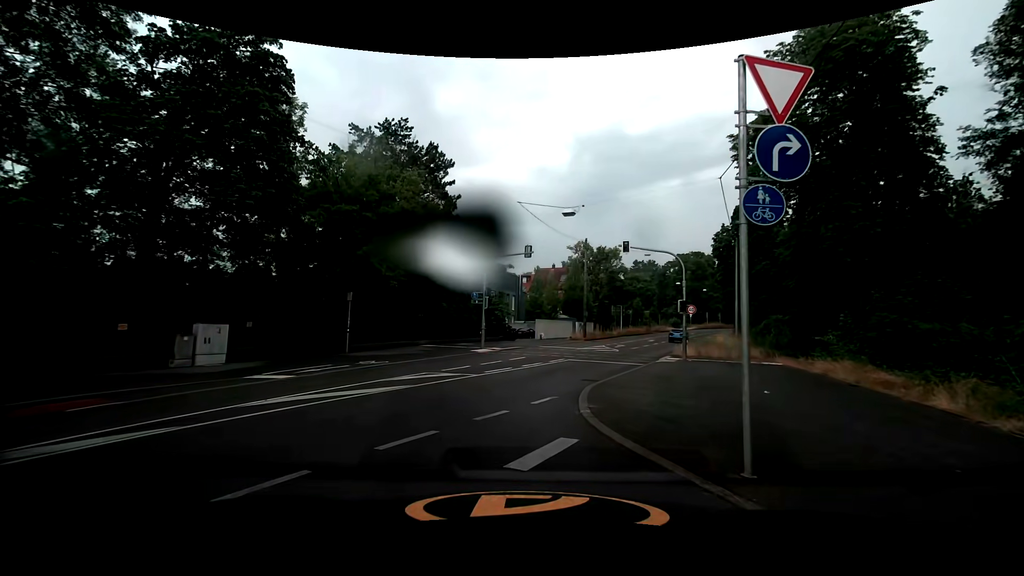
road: secondary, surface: asphalt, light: Day
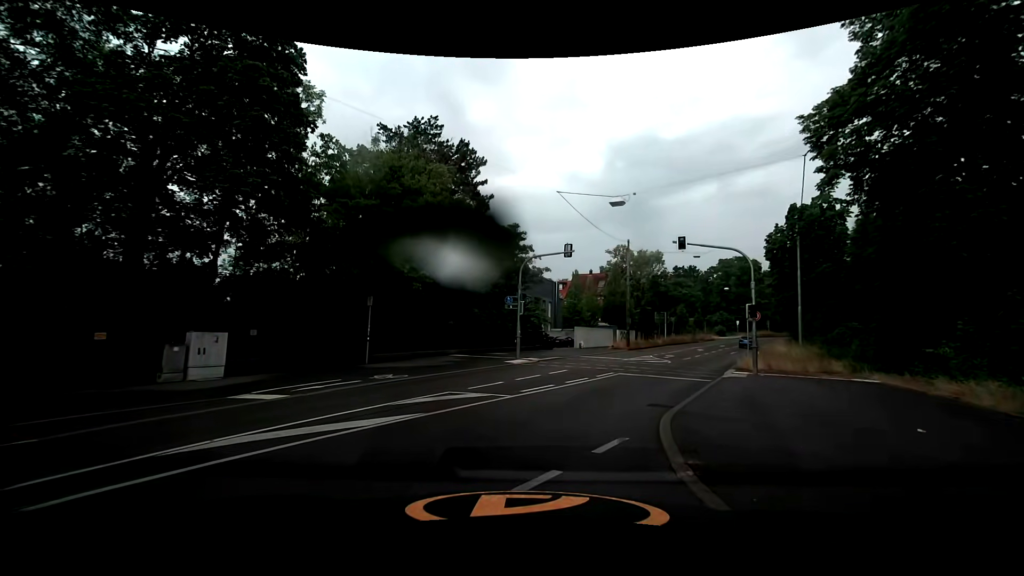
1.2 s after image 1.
(-0.2, +3.3) m; -4°
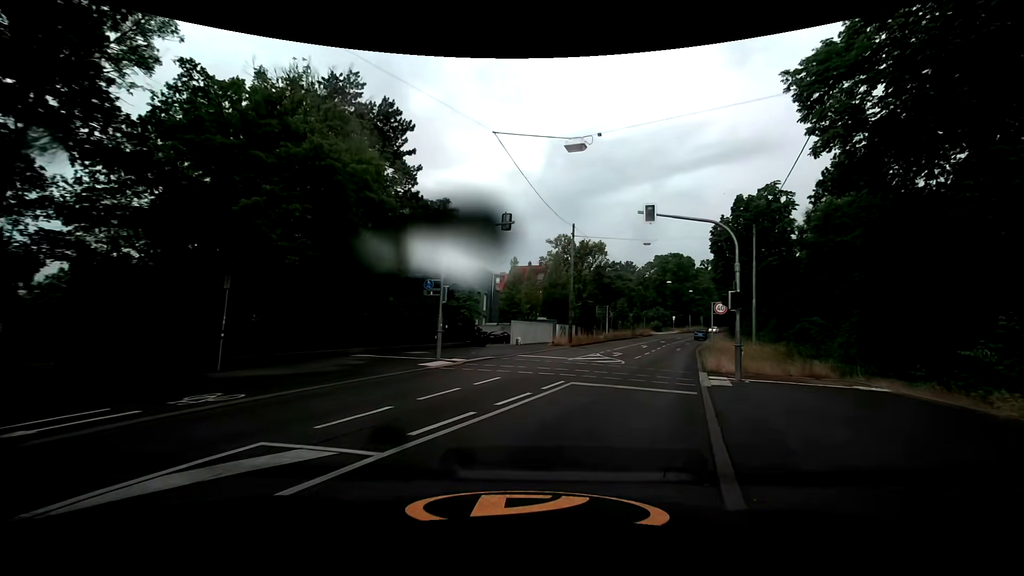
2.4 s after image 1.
(+0.3, +6.0) m; +7°
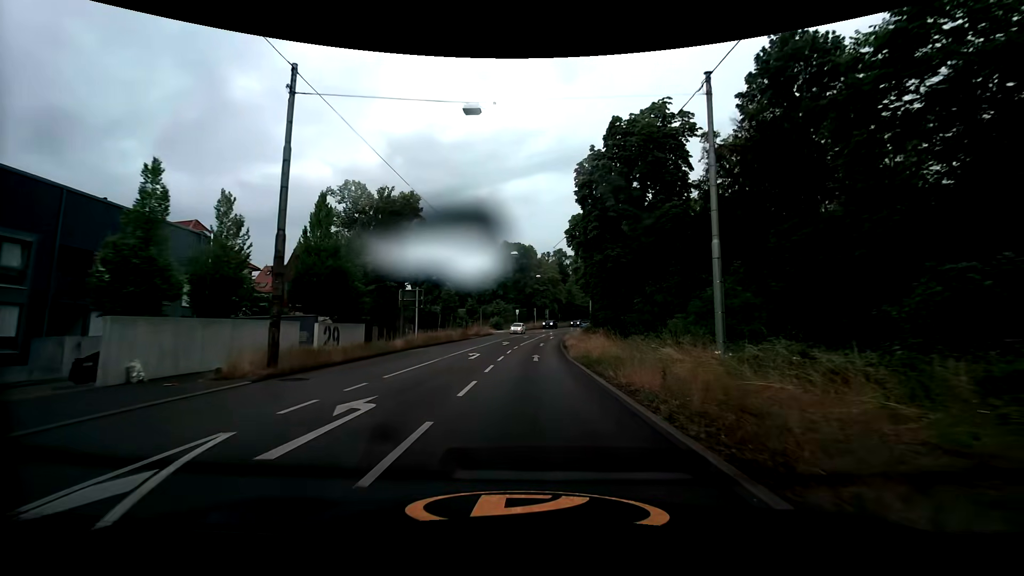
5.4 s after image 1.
(+6.0, +25.1) m; +17°
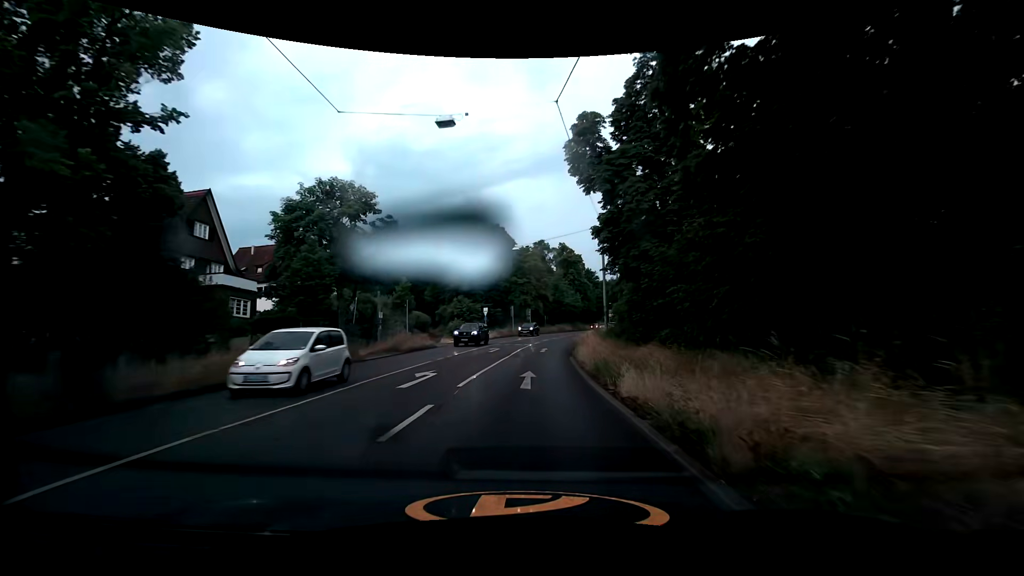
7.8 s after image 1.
(+0.9, +28.7) m; +3°
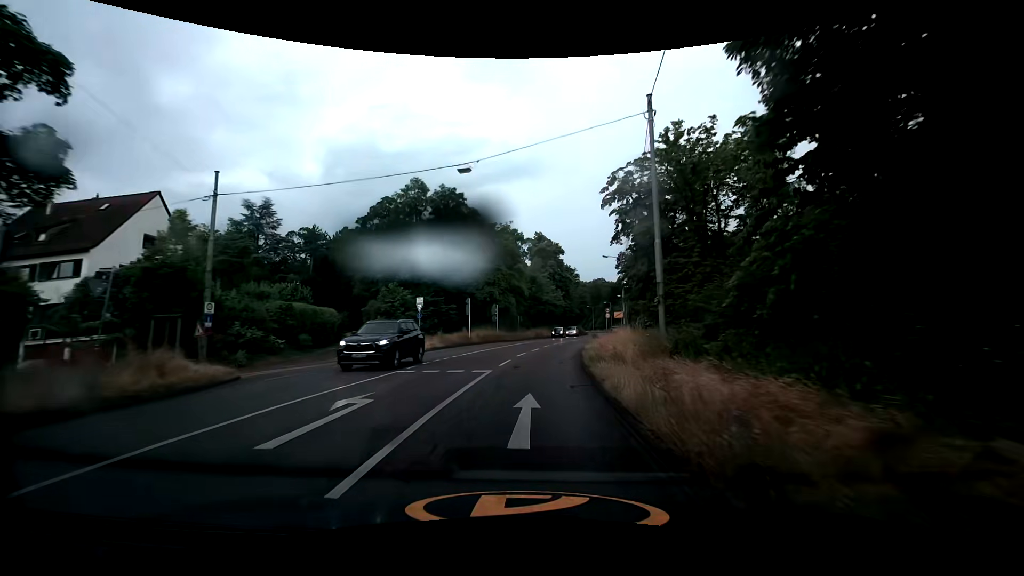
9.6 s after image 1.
(+0.5, +23.1) m; +3°
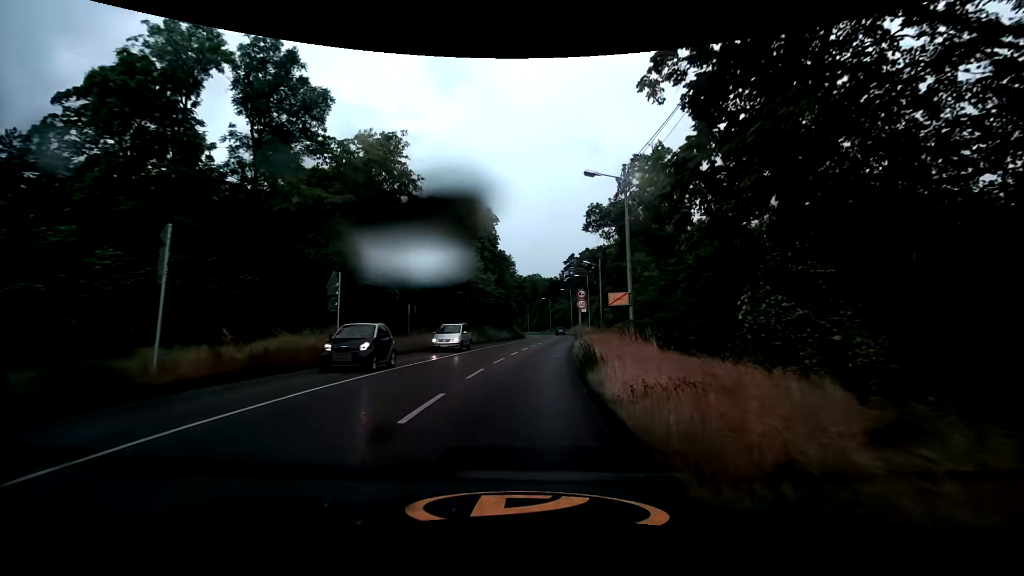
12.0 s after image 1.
(+1.8, +29.5) m; +8°
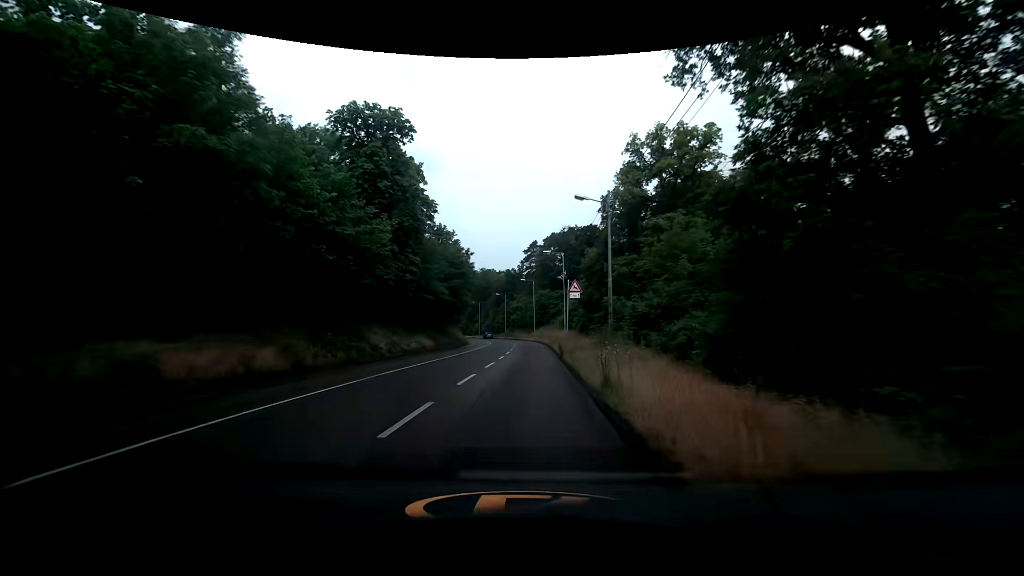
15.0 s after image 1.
(+1.3, +31.1) m; +5°
(0, +10) (0, +20) (0, +30) (0, +40) (0, +50) (0, +60) (0, +70) (-1, +80) (-3, +90) (-4, +100) m
